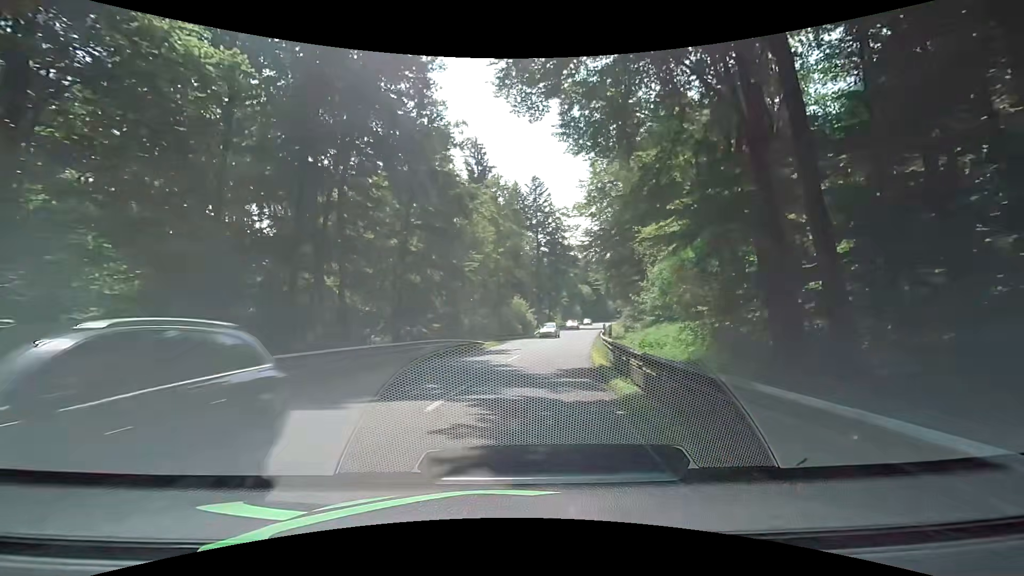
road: secondary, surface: asphalt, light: Day
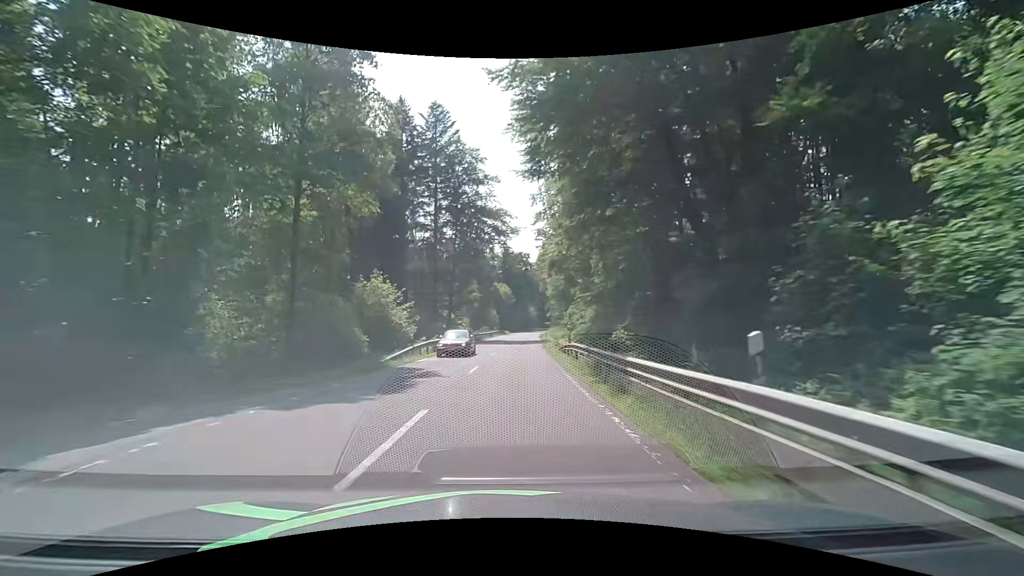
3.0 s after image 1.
(+4.1, +36.6) m; +10°
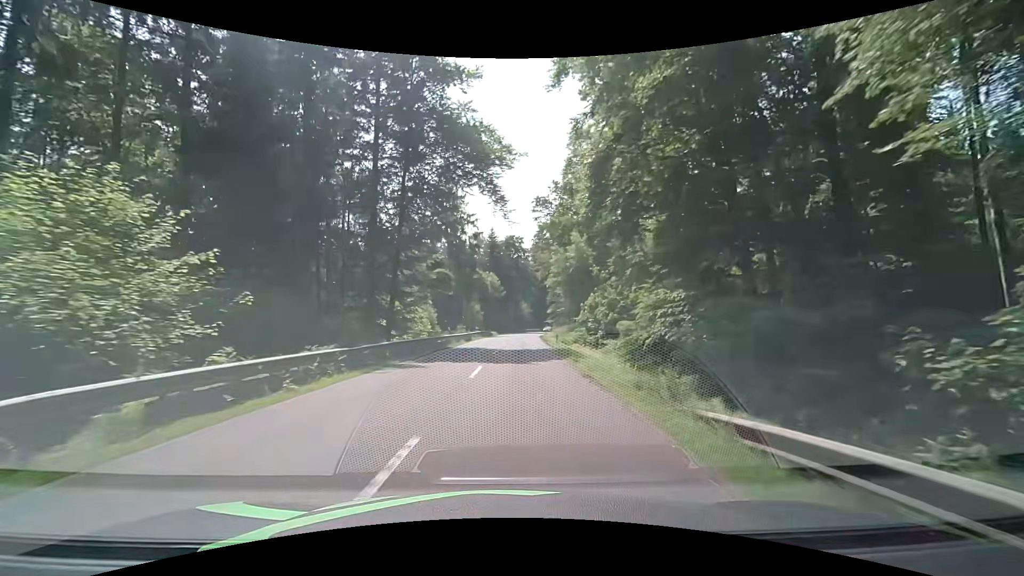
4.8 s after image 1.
(+0.5, +24.7) m; +2°
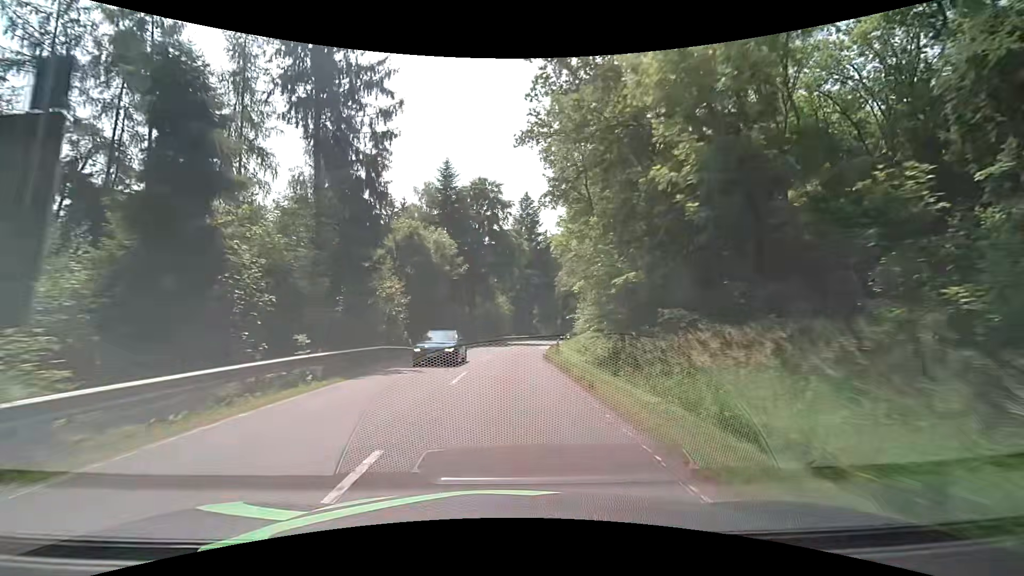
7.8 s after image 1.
(+0.9, +45.2) m; +2°
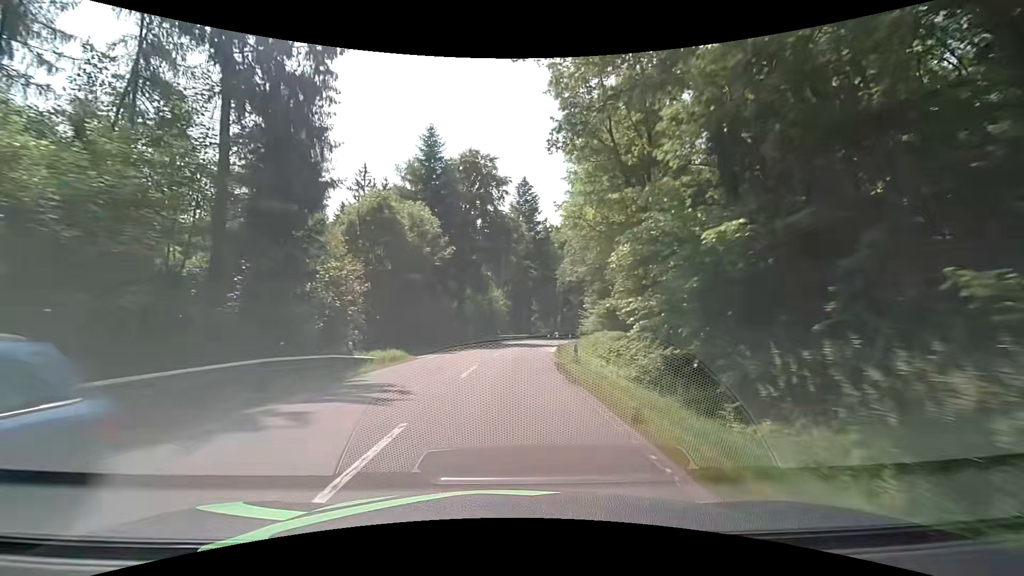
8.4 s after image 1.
(+0.1, +9.5) m; 0°
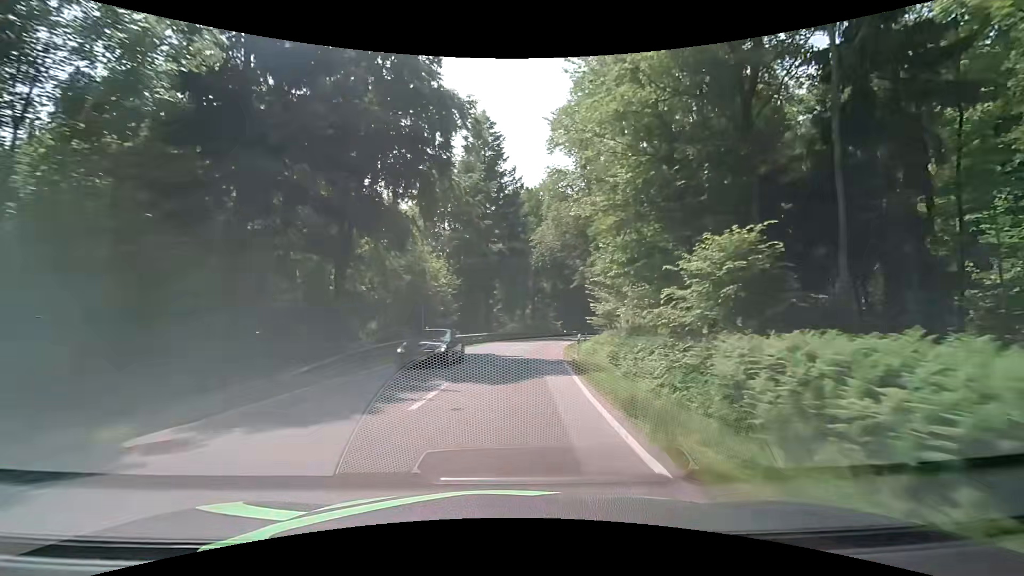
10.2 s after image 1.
(+1.2, +28.3) m; +4°
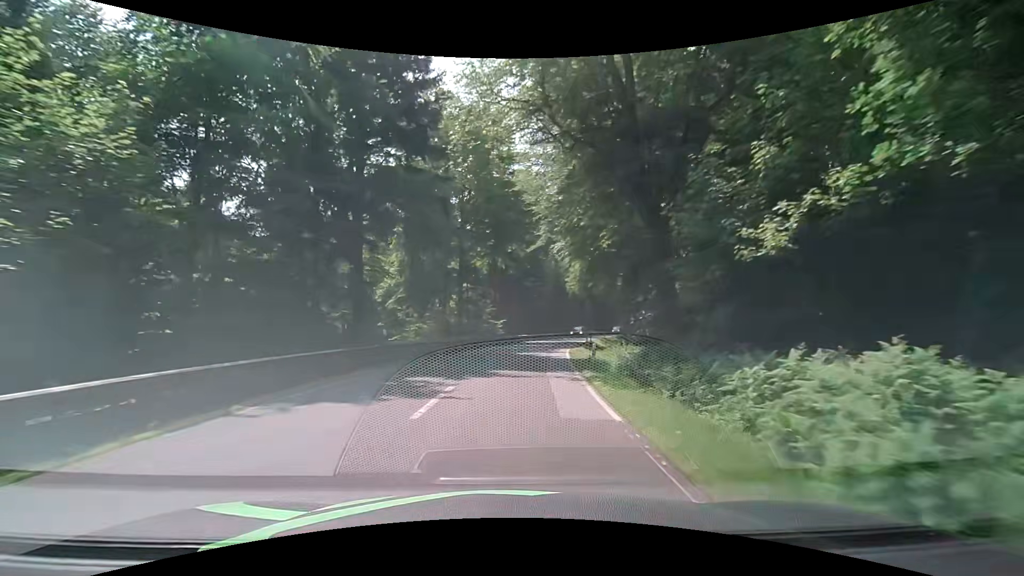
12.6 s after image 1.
(+2.6, +33.5) m; +9°
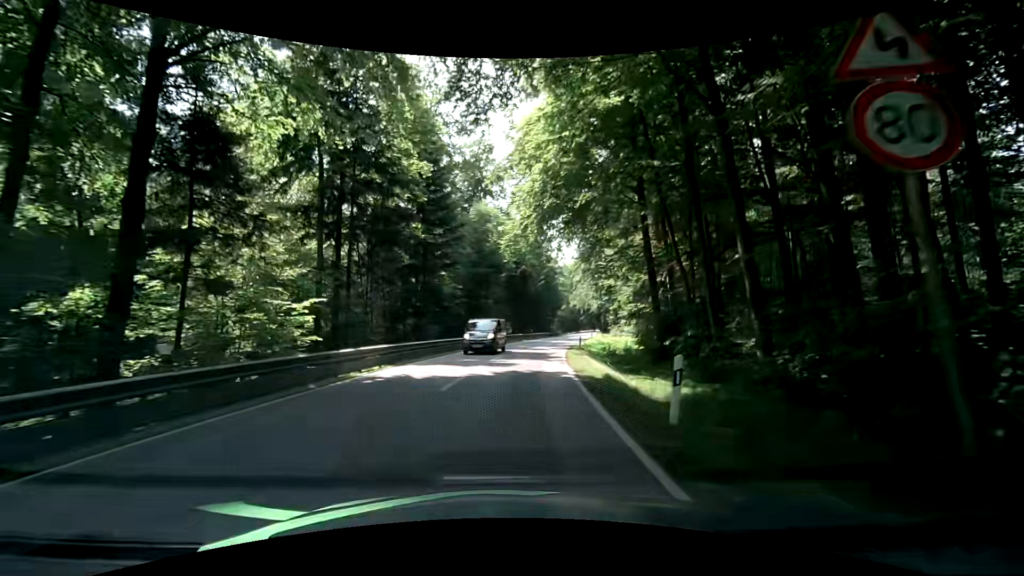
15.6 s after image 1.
(+3.4, +40.9) m; +9°
(0, +10) (0, +20) (+1, +30) (+2, +40) (+4, +50) (+6, +60) (+8, +69) (+10, +79) (+12, +89) (+14, +99) m
